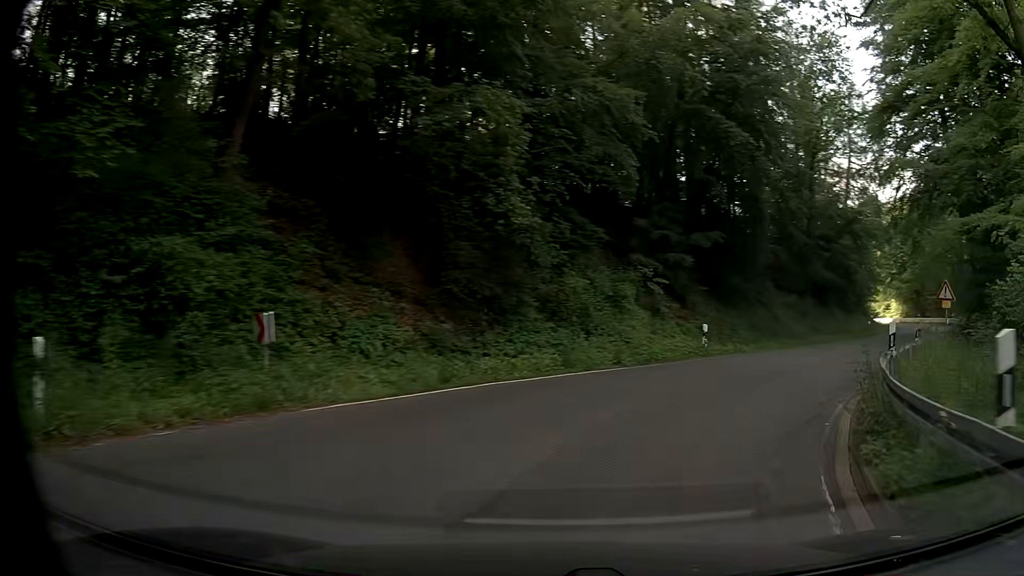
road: secondary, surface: asphalt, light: Day
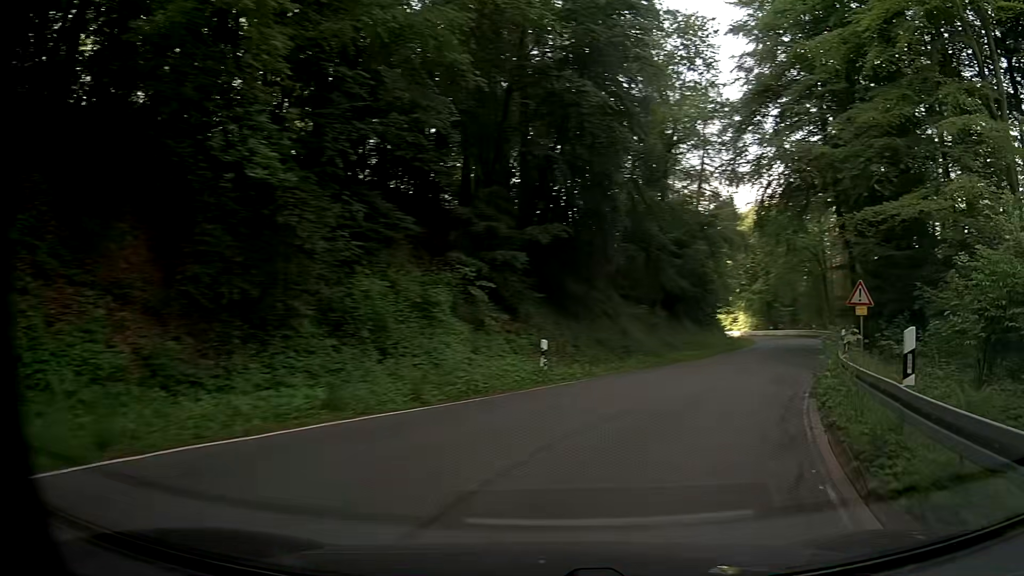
(+0.7, +5.8) m; +14°
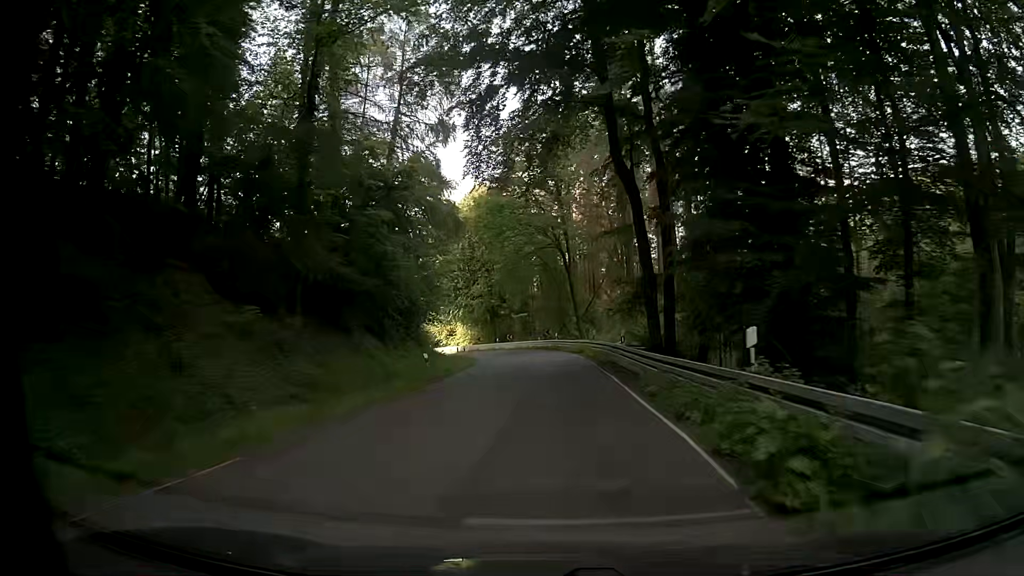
(+5.7, +18.2) m; +26°
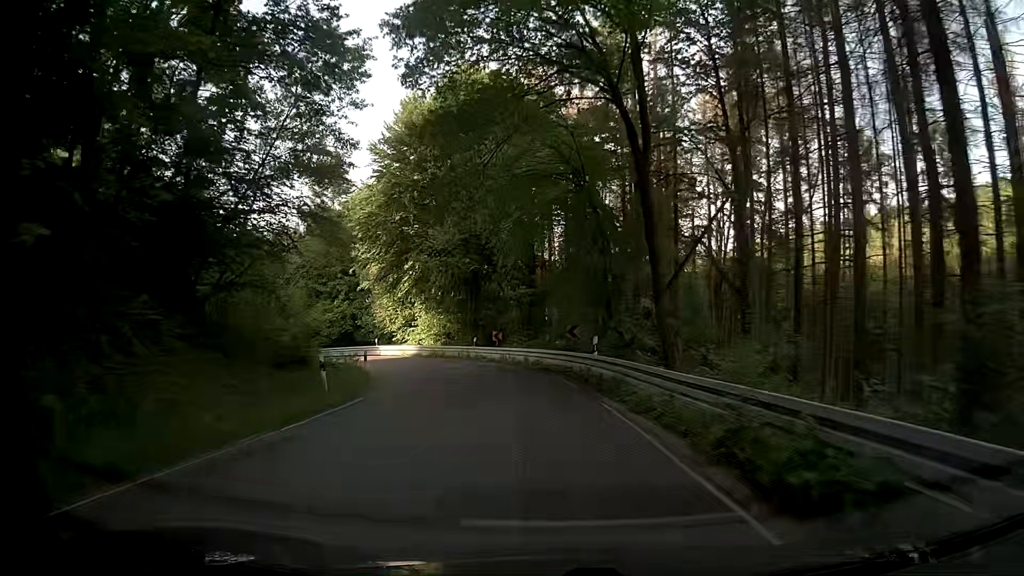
(+0.1, +36.1) m; -2°
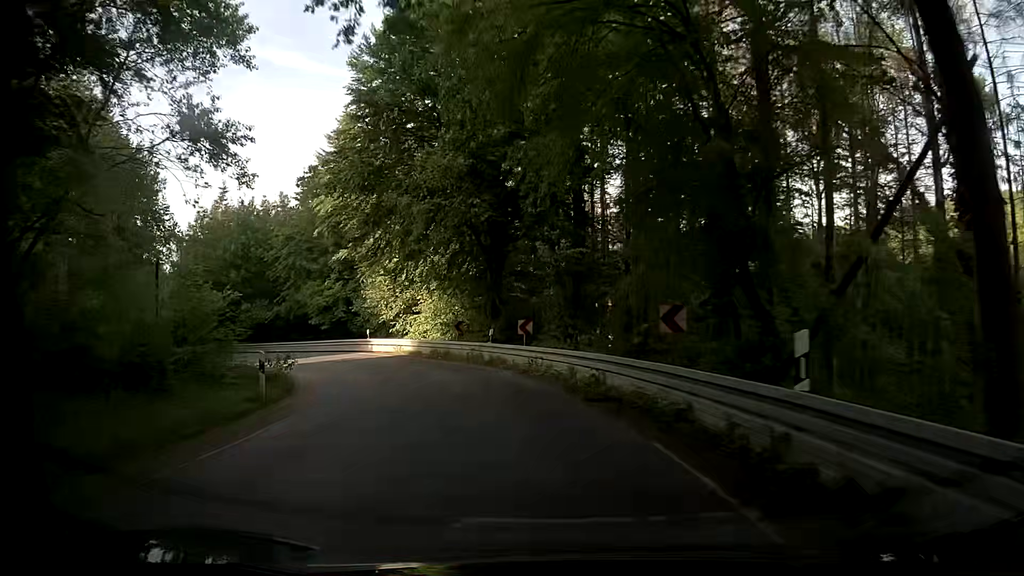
(-0.4, +14.1) m; -3°
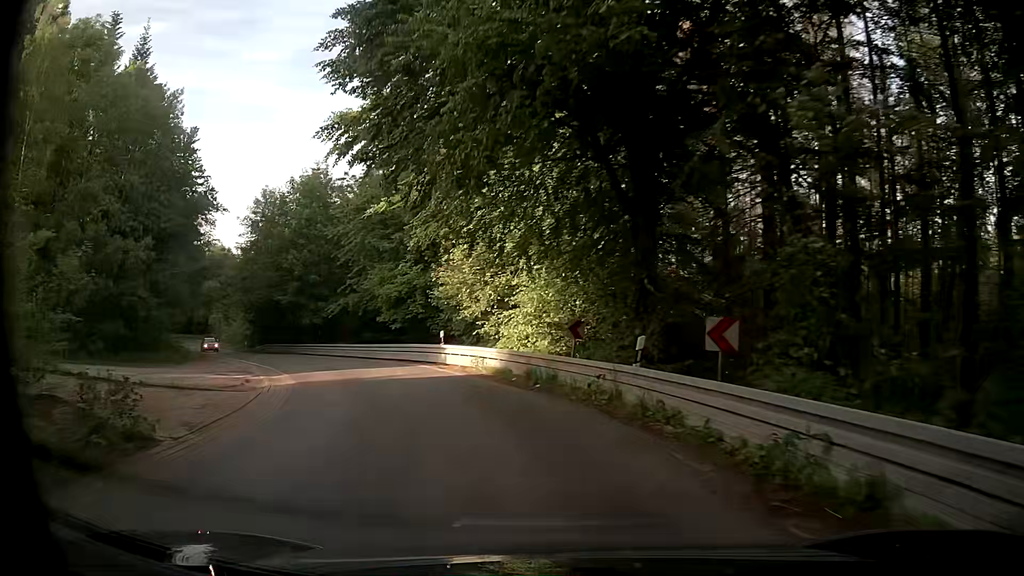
(-1.1, +13.7) m; -11°
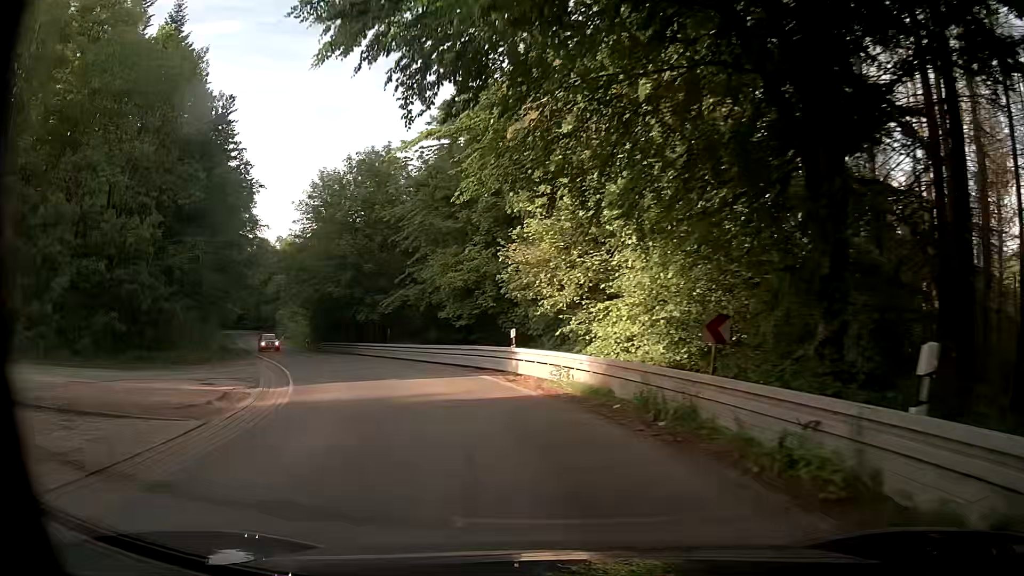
(-0.3, +6.9) m; -6°
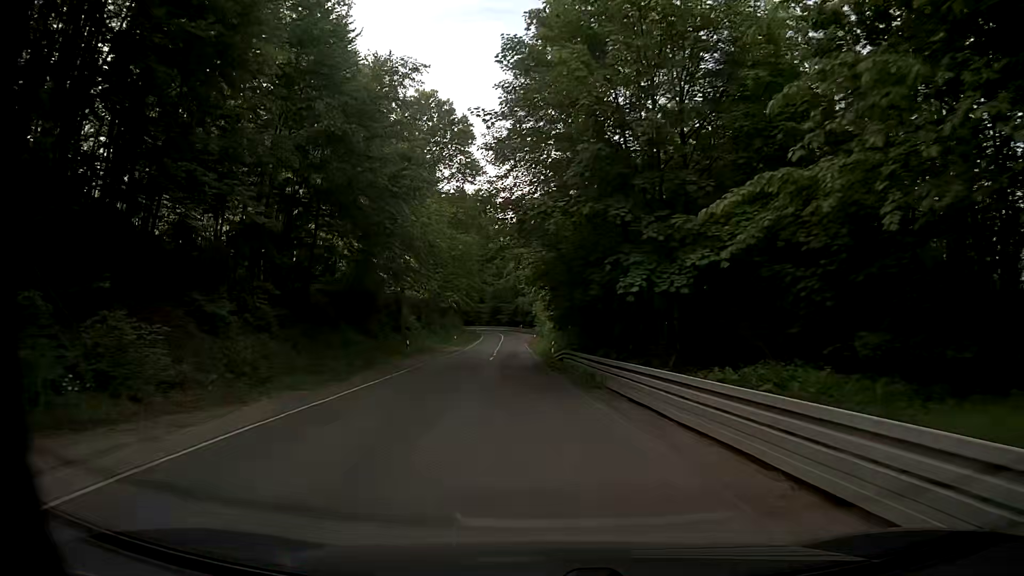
(-7.2, +28.1) m; -25°
(0, +10) (-1, +20) (-1, +30) (-2, +40) (-3, +50) (-3, +60) (-4, +70) (-5, +80) (-5, +90) (-6, +100) m
